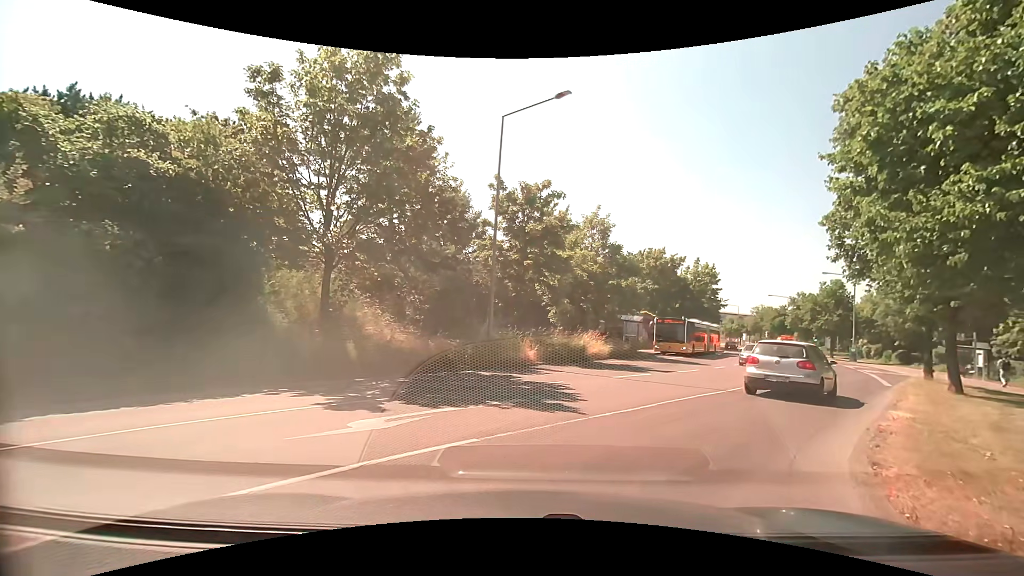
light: Day
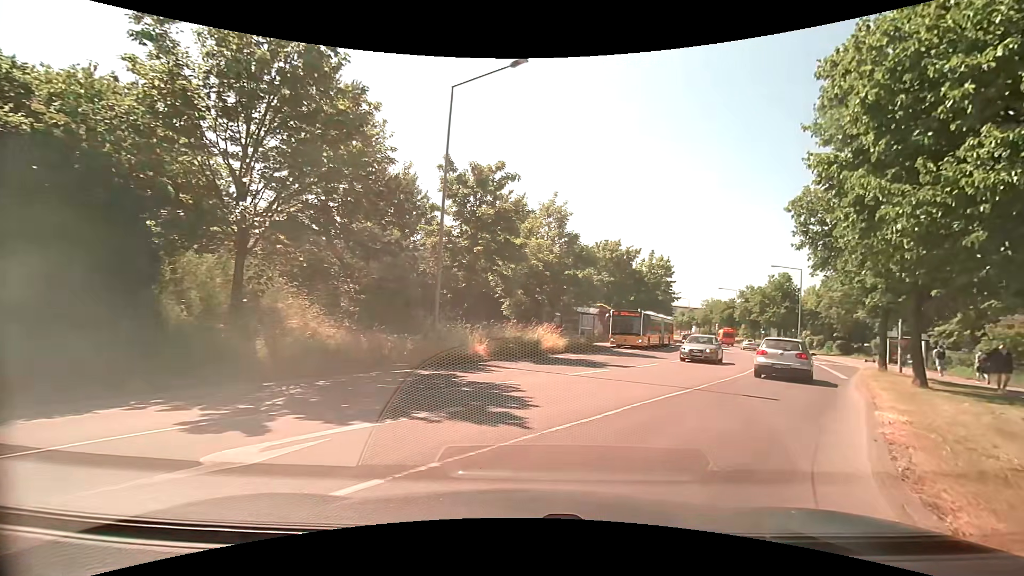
(+0.1, +2.0) m; +5°
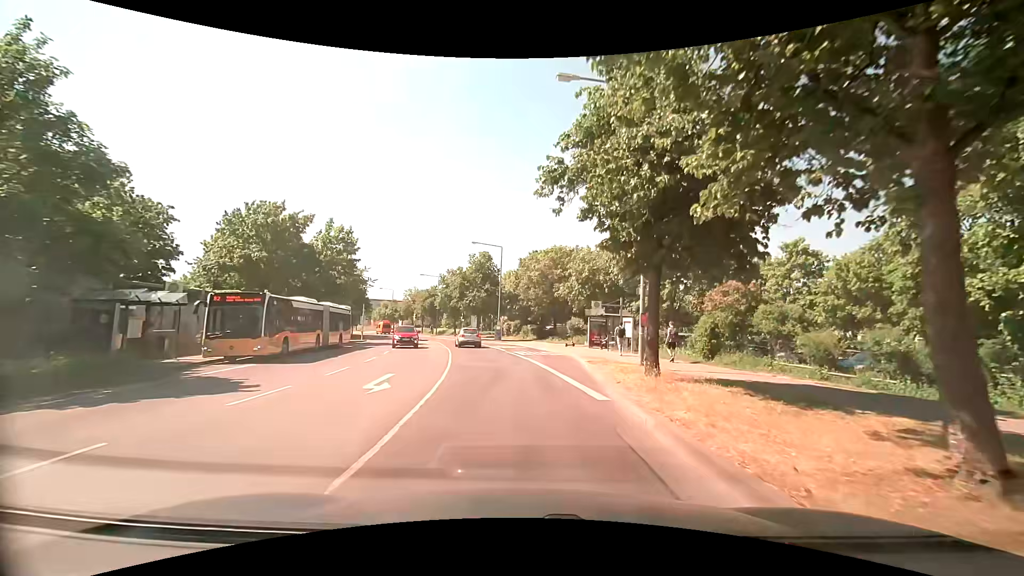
(+6.7, +15.1) m; +33°
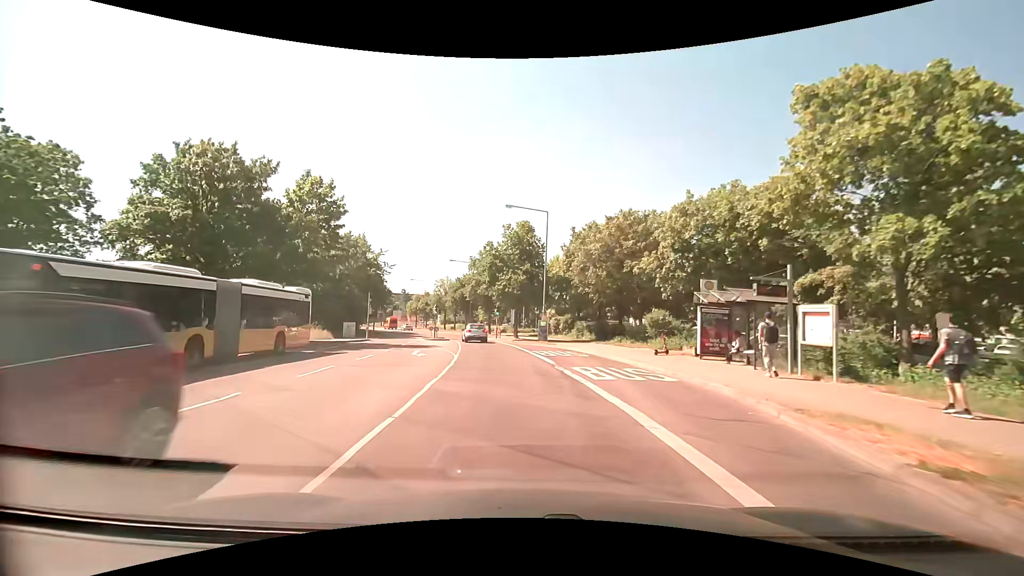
(-0.6, +15.1) m; -5°
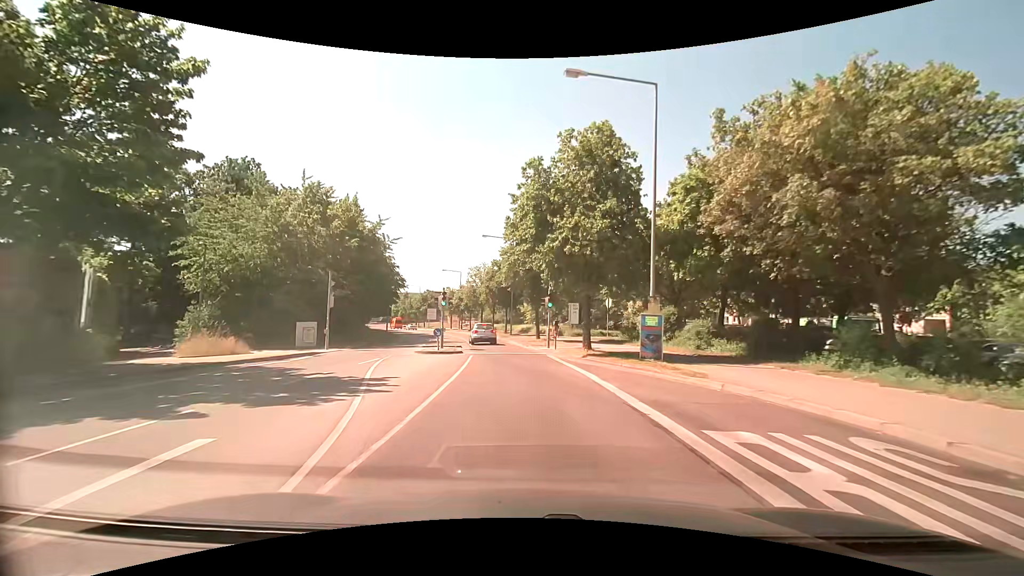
(-1.1, +20.4) m; -6°
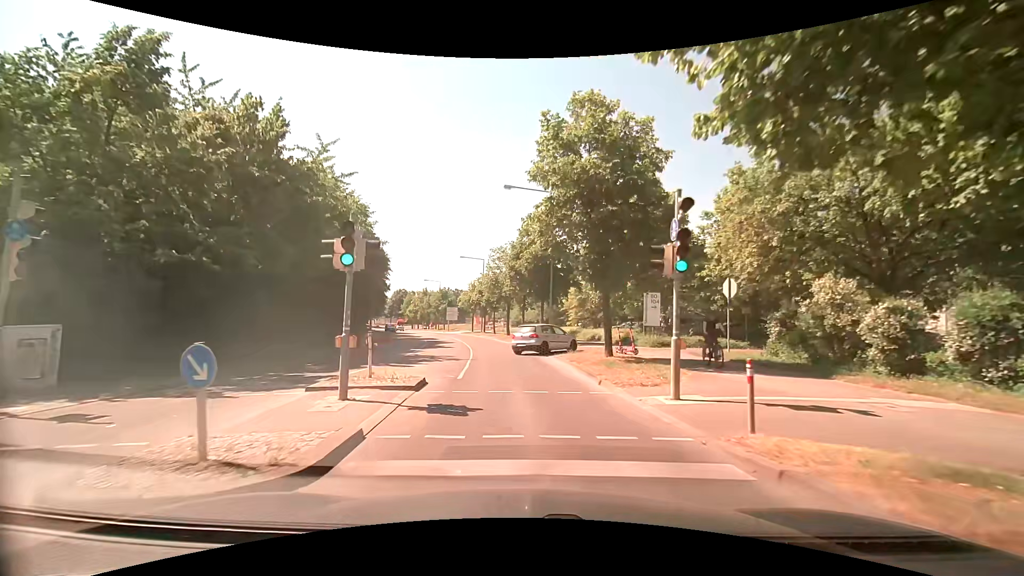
(-0.7, +19.0) m; -4°
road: tertiary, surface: asphalt
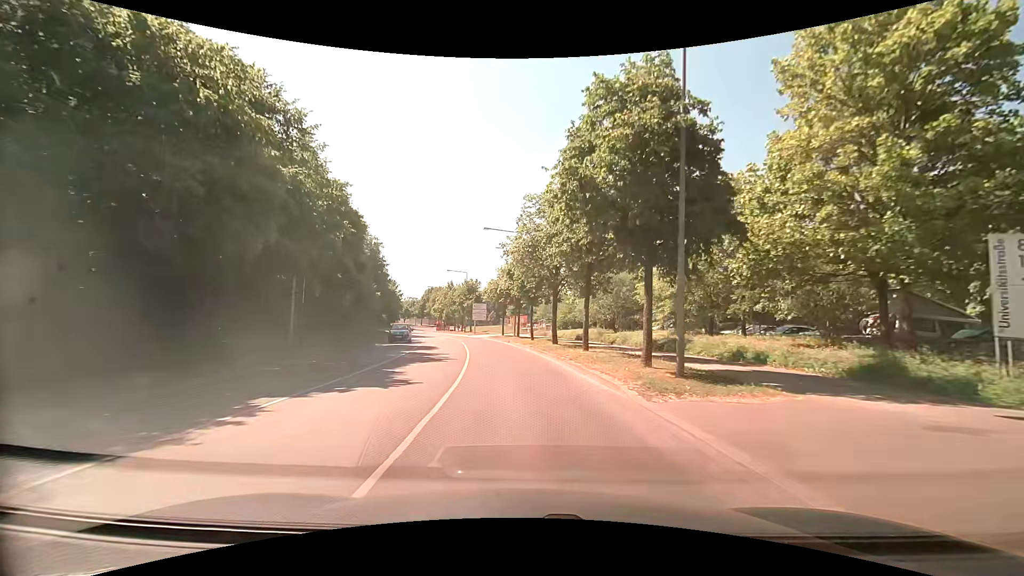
(-0.9, +21.1) m; -4°
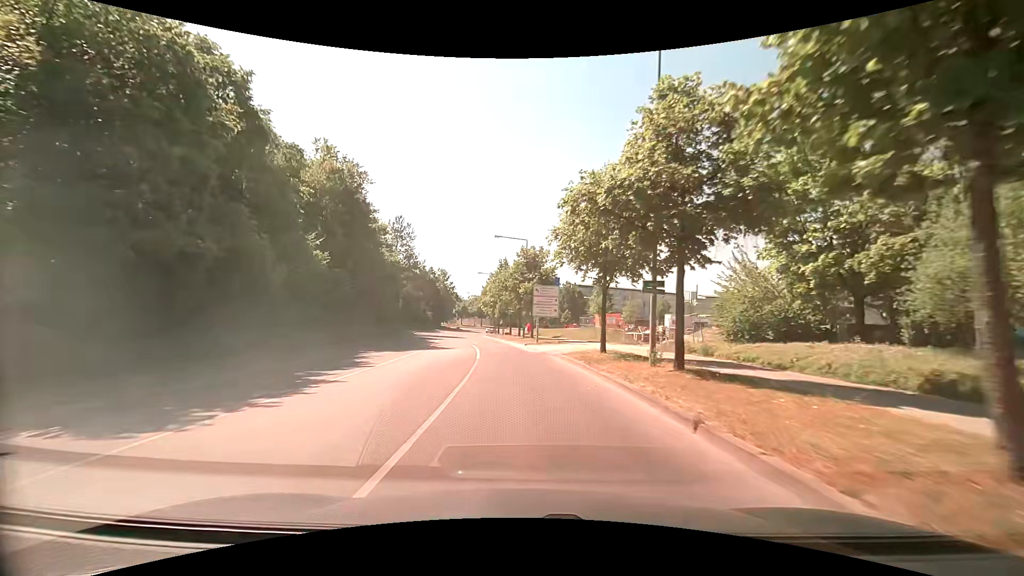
(-2.5, +32.9) m; -8°
(0, +10) (-1, +20) (-2, +30) (-3, +40) (-4, +50) (-7, +59) (-9, +69) (-11, +79) (-13, +89) (-13, +99) m
